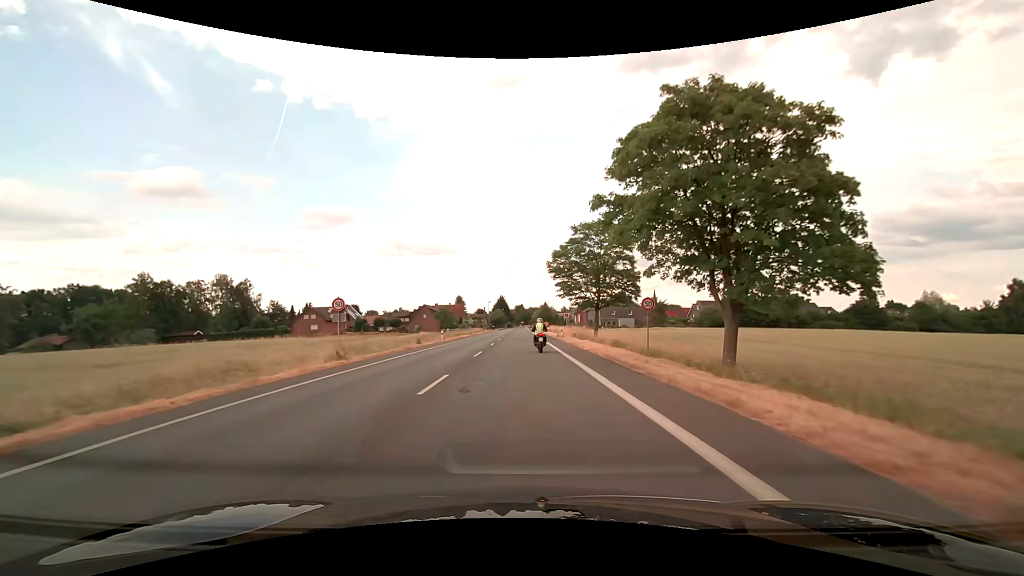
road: secondary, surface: asphalt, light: Day
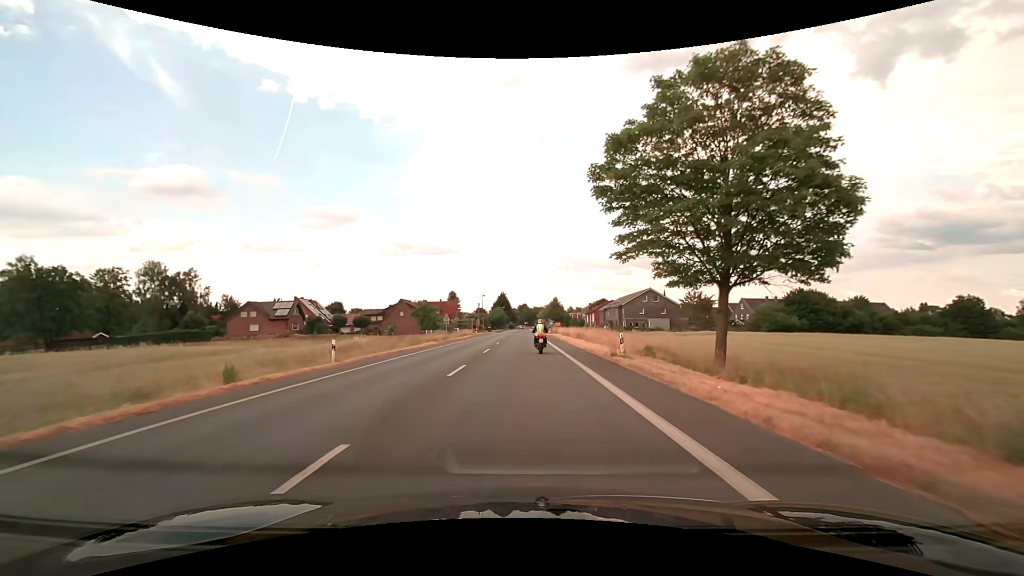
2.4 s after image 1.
(-0.1, +30.2) m; 0°
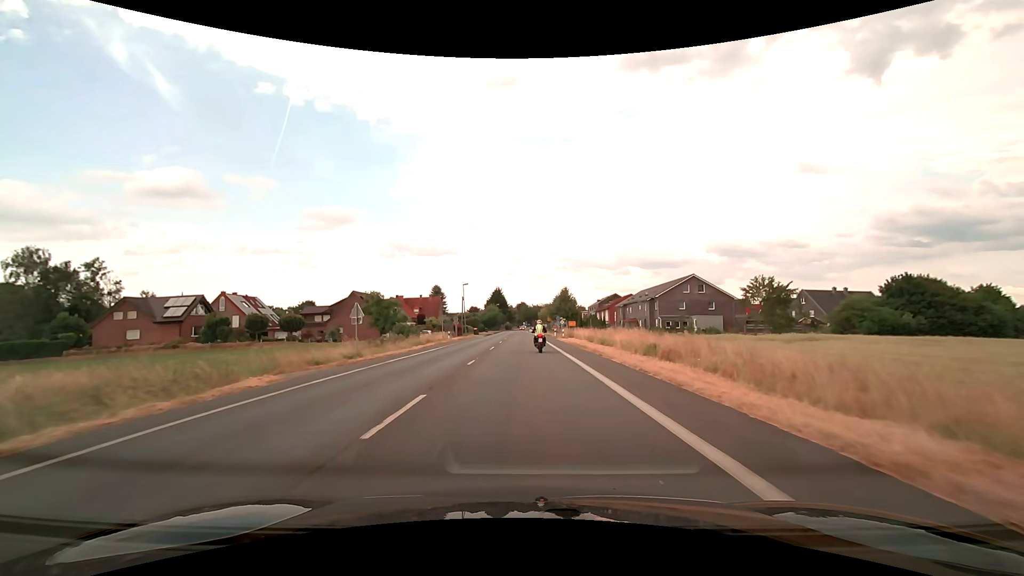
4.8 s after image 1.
(-0.1, +29.9) m; 0°
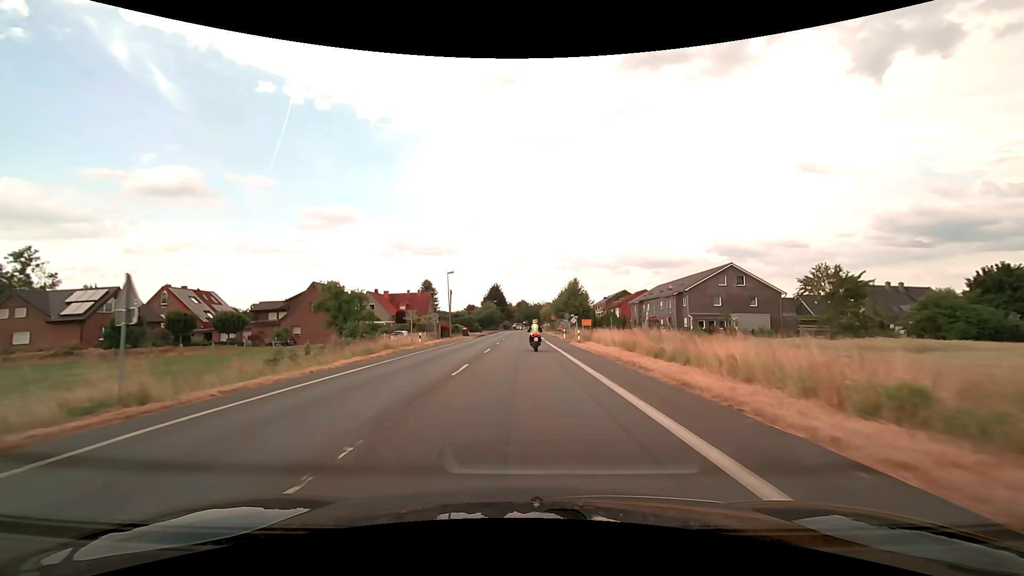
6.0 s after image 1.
(0.0, +15.2) m; 0°
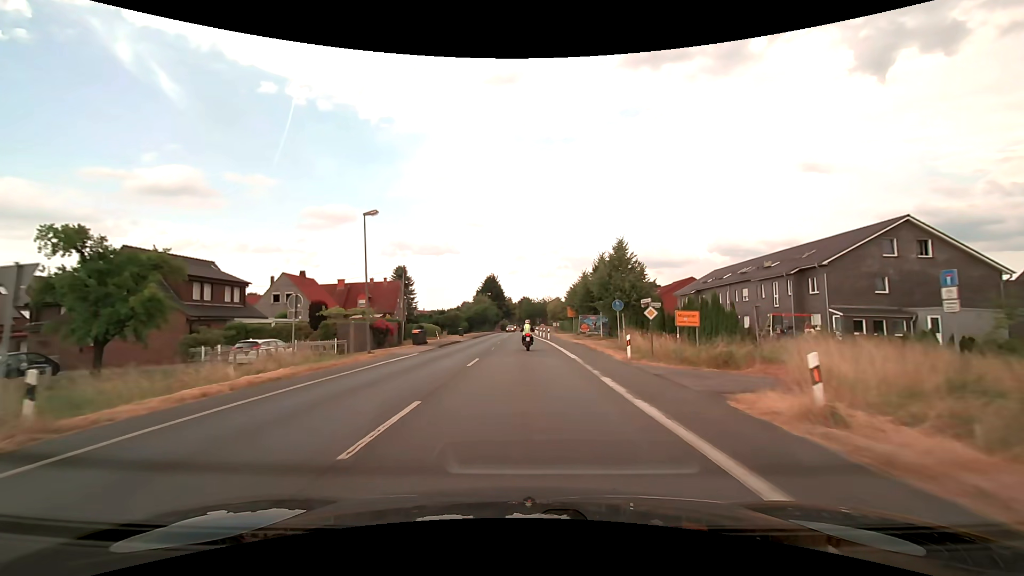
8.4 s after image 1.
(-0.1, +31.0) m; 0°
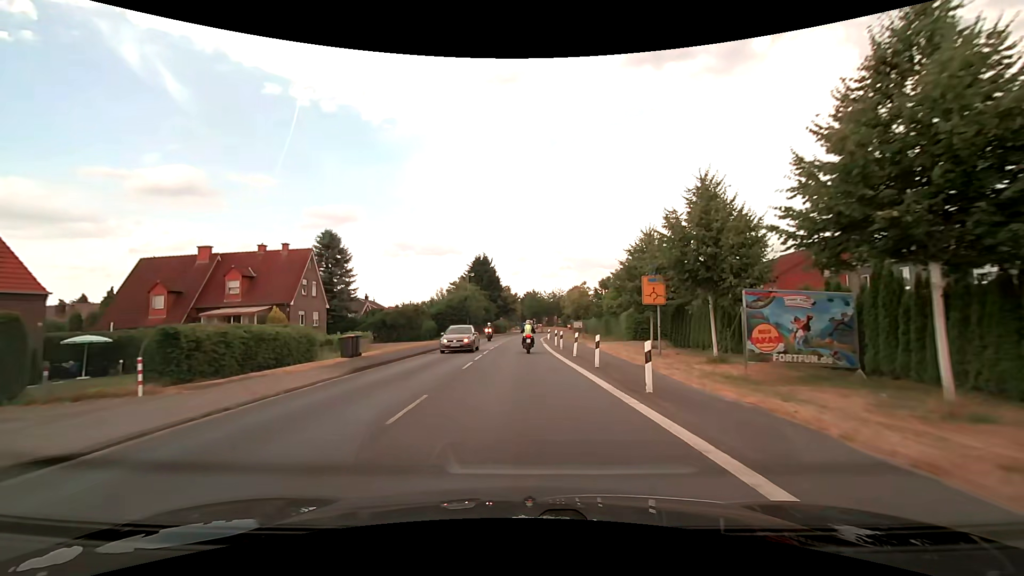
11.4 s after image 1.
(0.0, +39.3) m; 0°
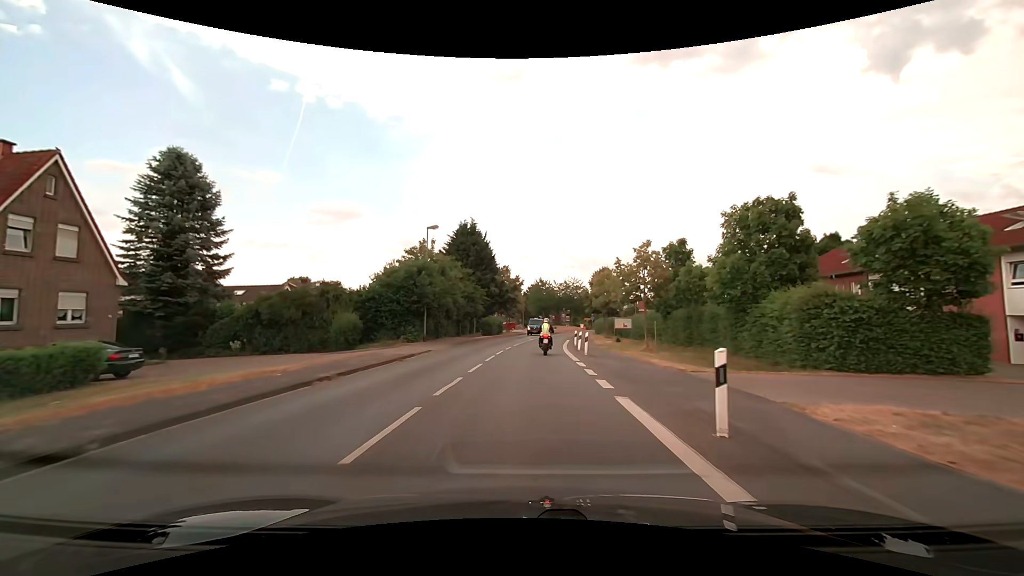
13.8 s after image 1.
(-0.2, +28.8) m; -1°
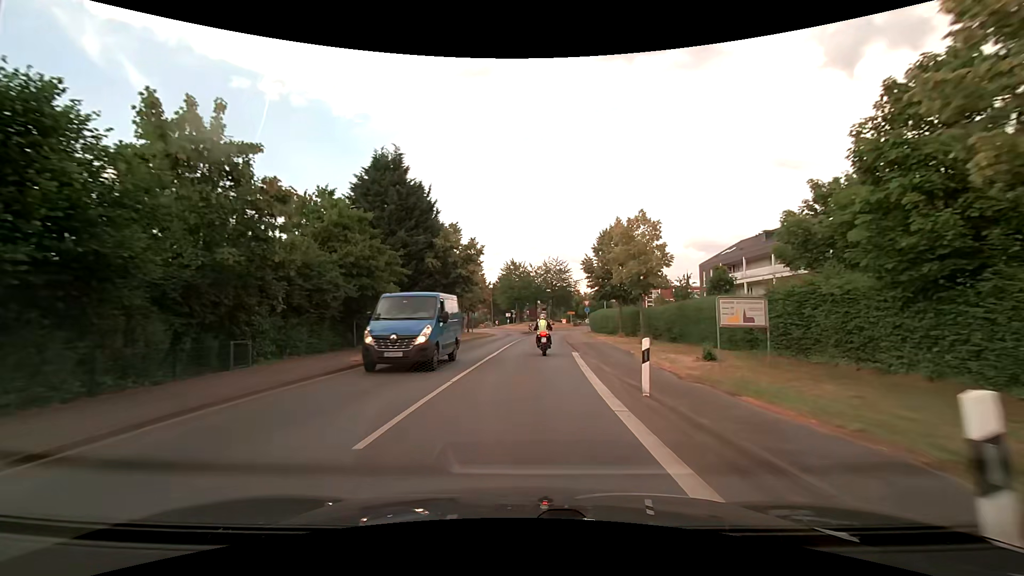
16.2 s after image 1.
(+0.8, +26.1) m; +3°
(0, +10) (0, +20) (+1, +30) (+1, +40) (+2, +50) (+3, +60) (+6, +69) (+12, +77) (+13, +87) (+9, +96) m
